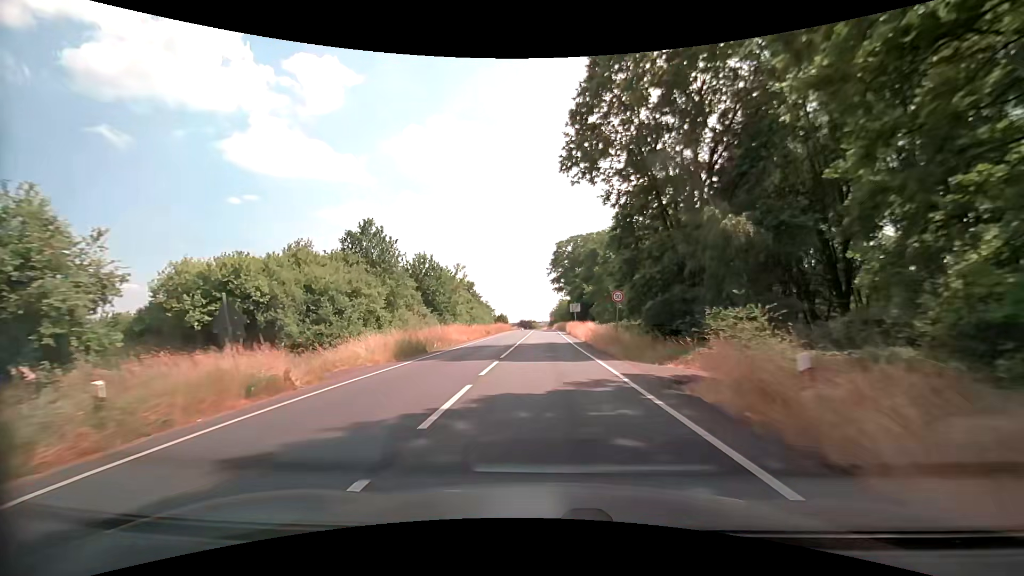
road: primary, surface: asphalt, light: Day
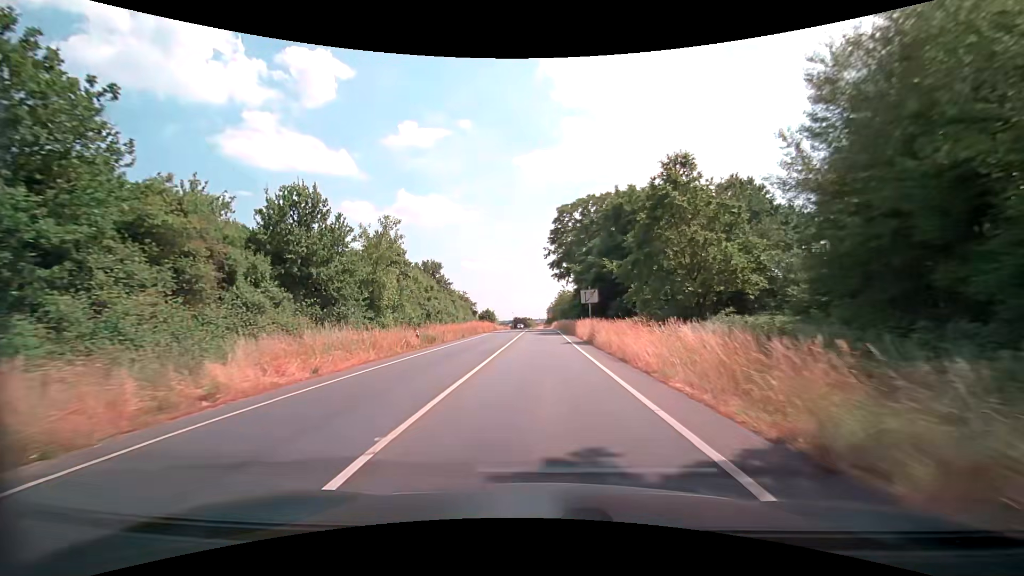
(+0.1, +28.1) m; 0°
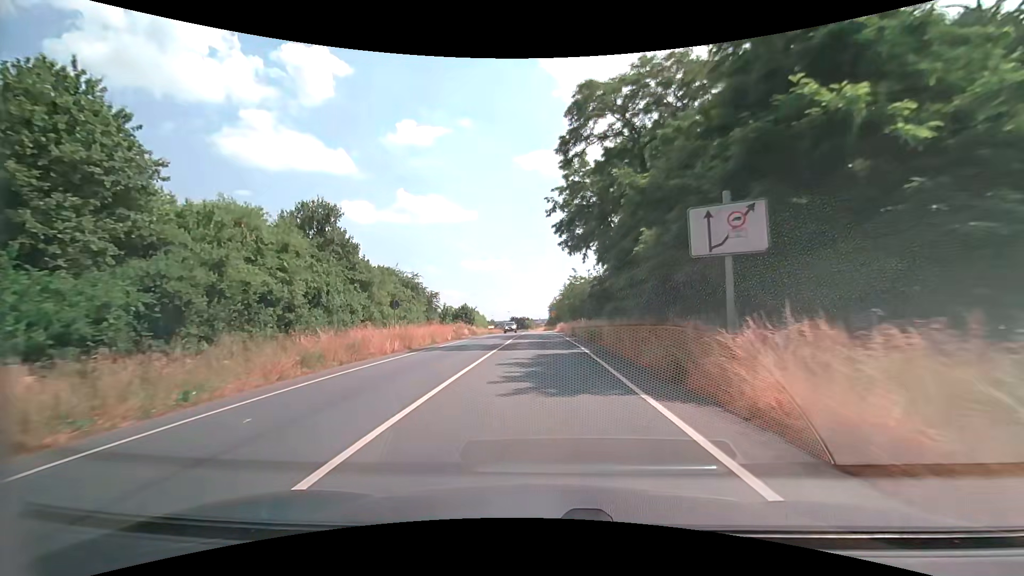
(+0.1, +34.4) m; 0°
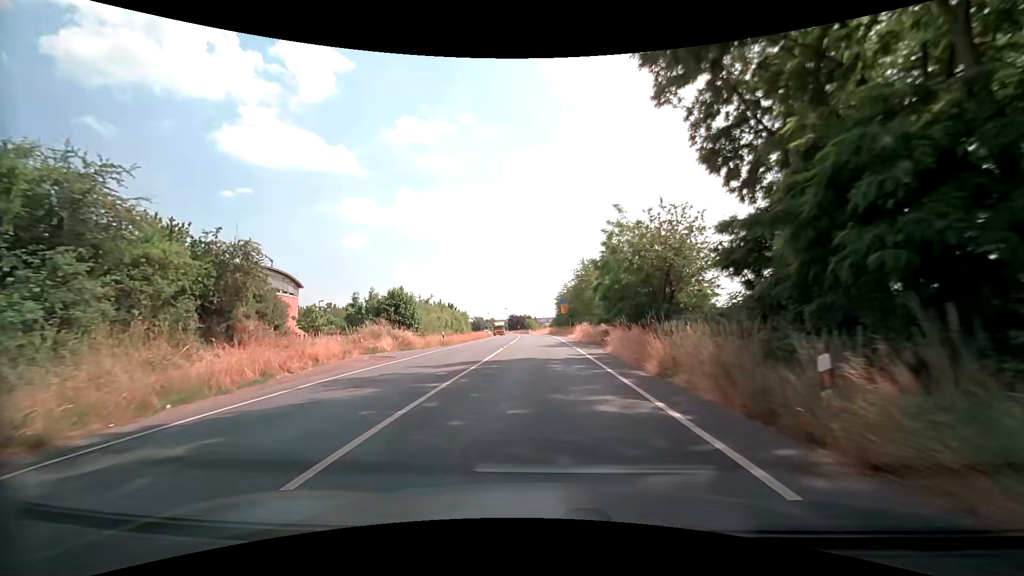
(-0.3, +38.6) m; 0°
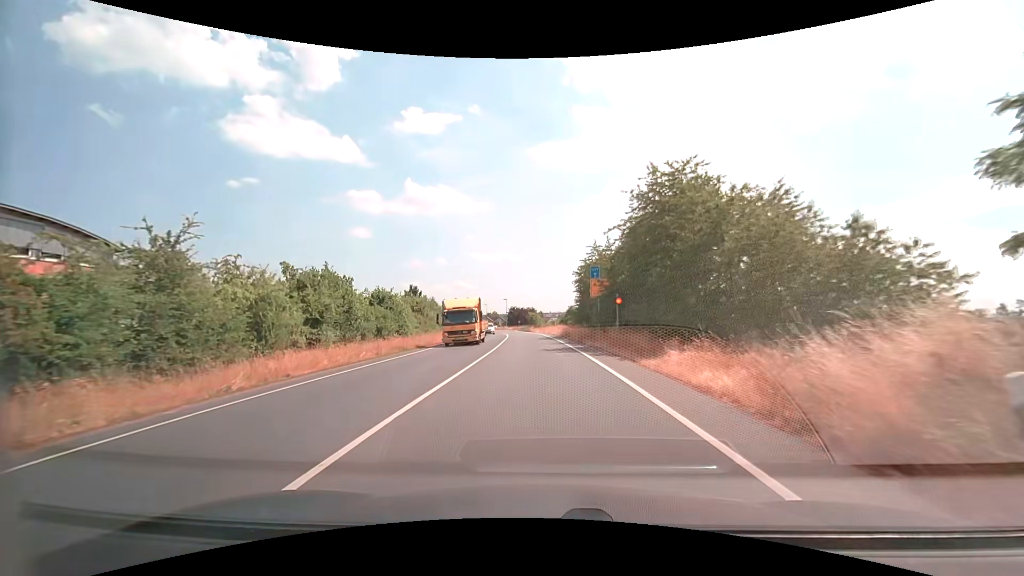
(-0.4, +36.8) m; -1°
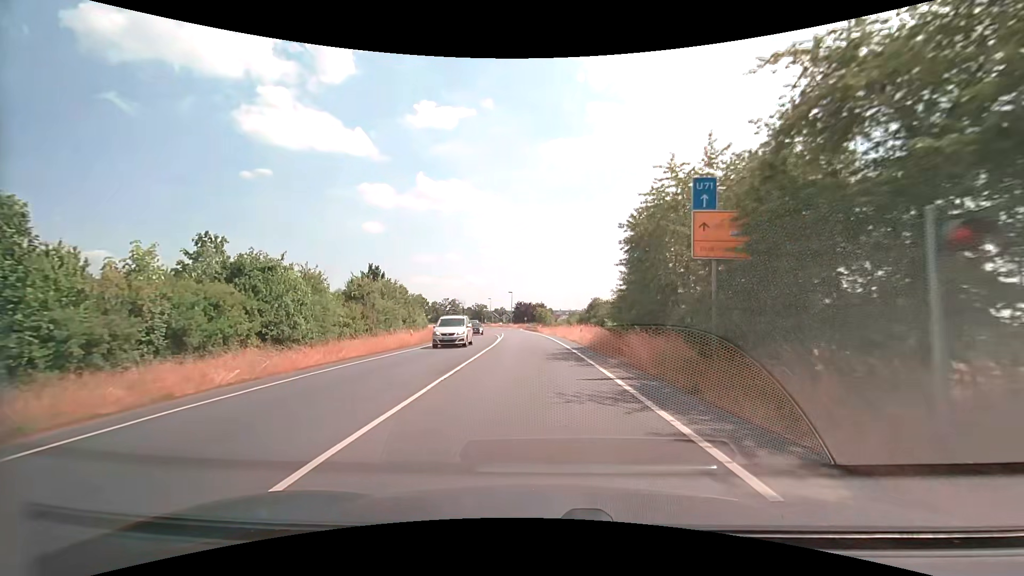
(-0.1, +21.7) m; -1°
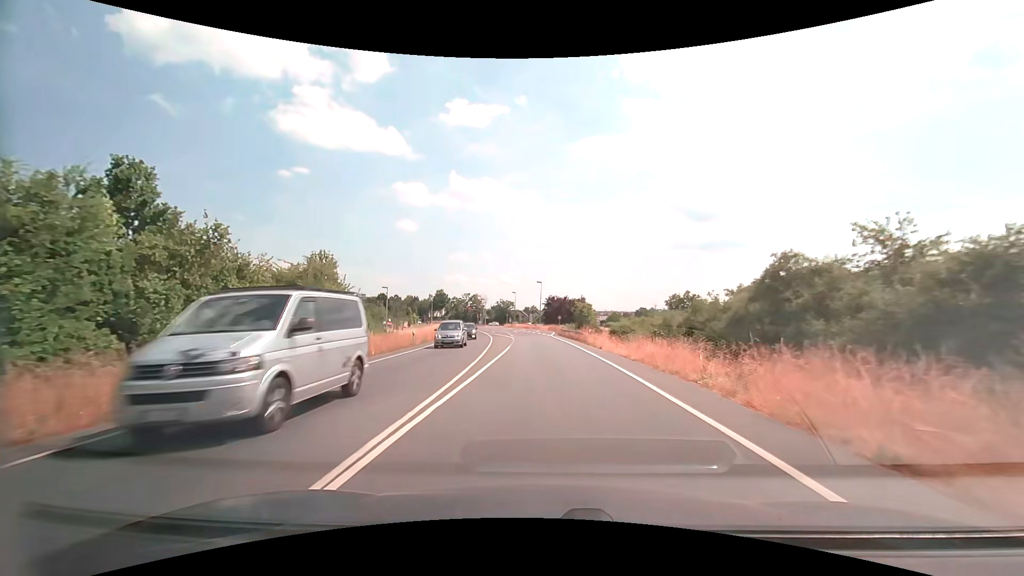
(-1.1, +36.0) m; -4°
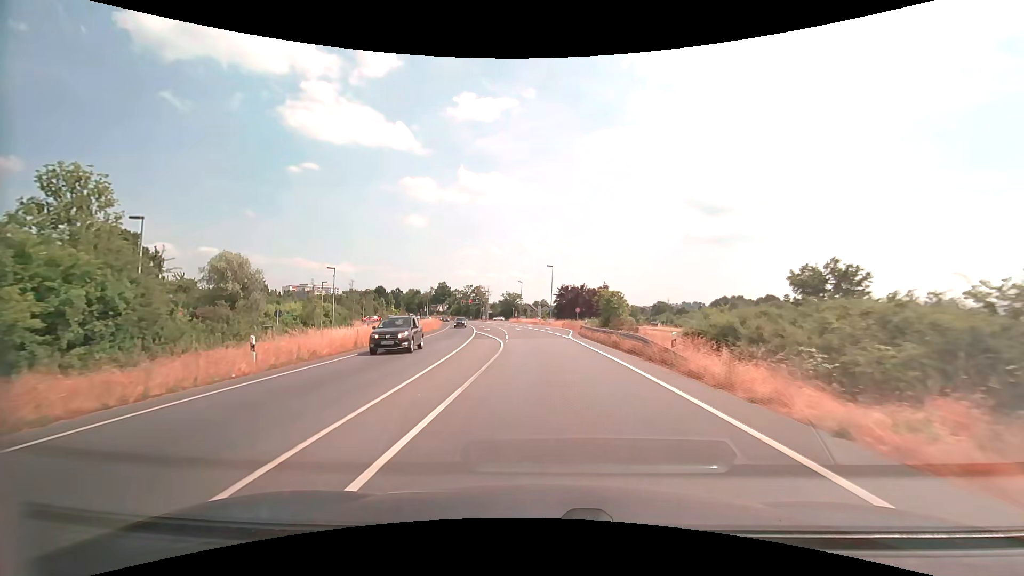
(-0.2, +21.8) m; -1°
(0, +10) (0, +20) (-1, +30) (-1, +40) (-2, +50) (-2, +60) (-4, +70) (-5, +80) (-7, +90) (-9, +99) m
